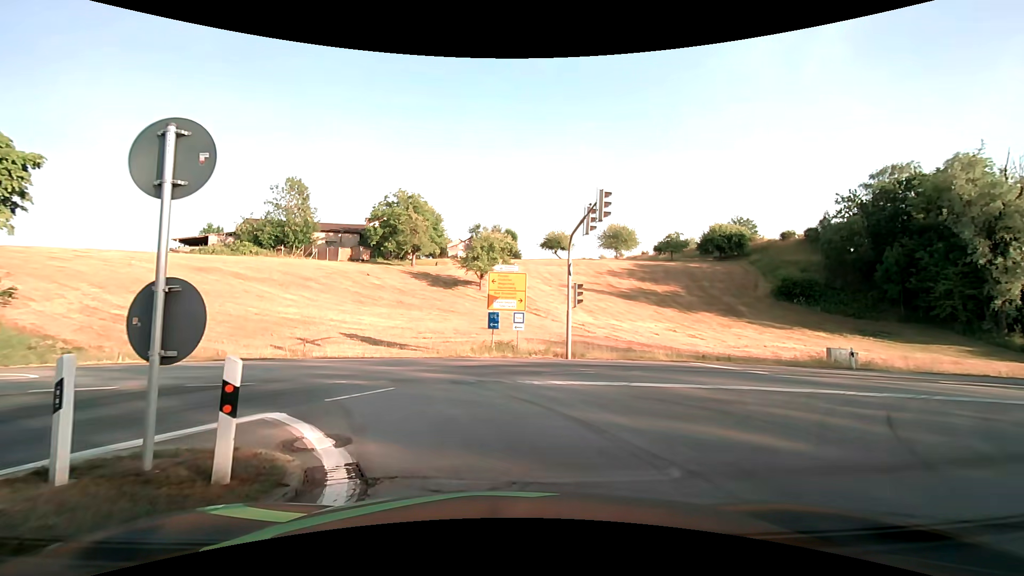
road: motorway_link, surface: asphalt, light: Day
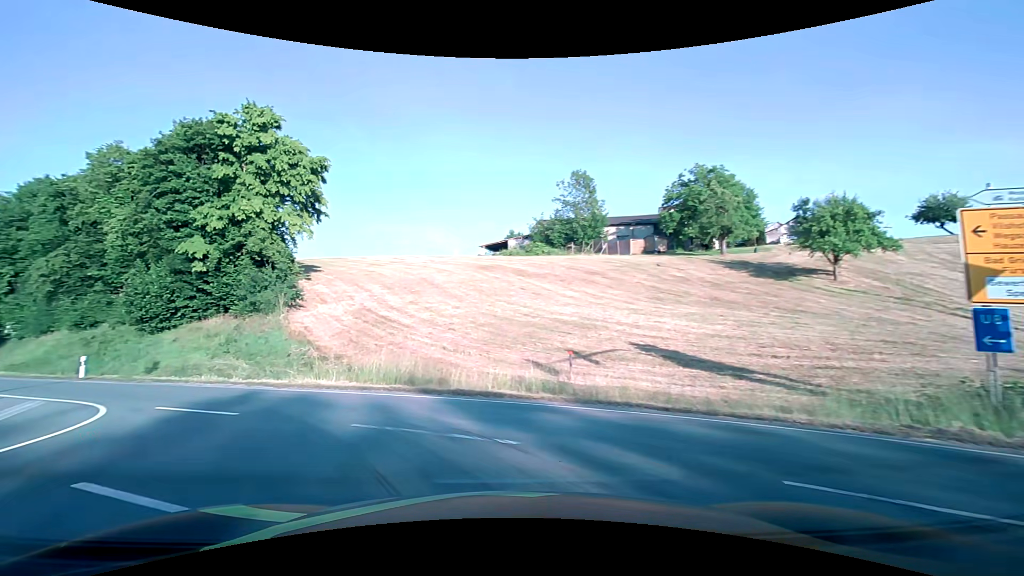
(-2.2, +12.9) m; -31°
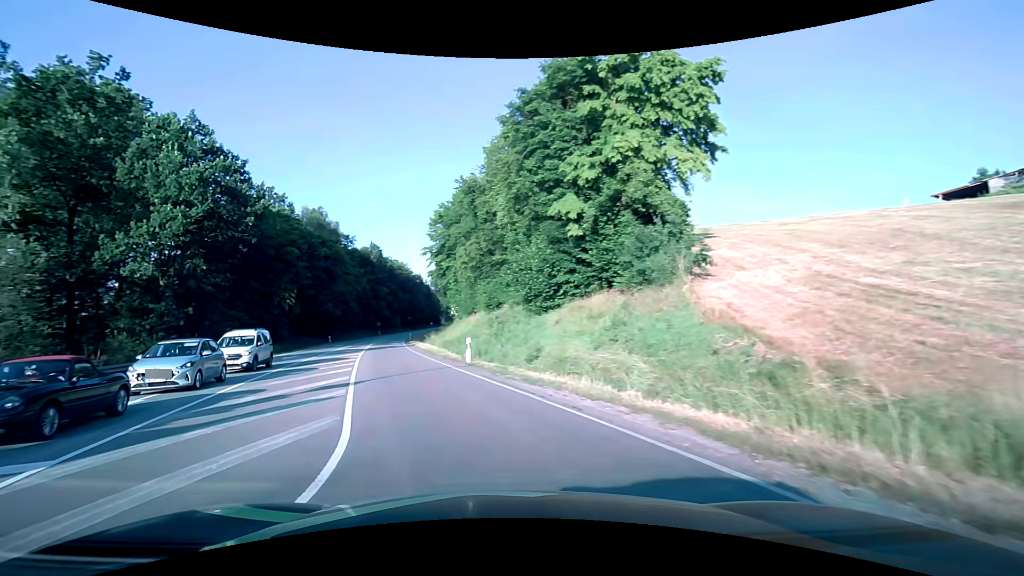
(-4.5, +10.6) m; -42°
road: primary
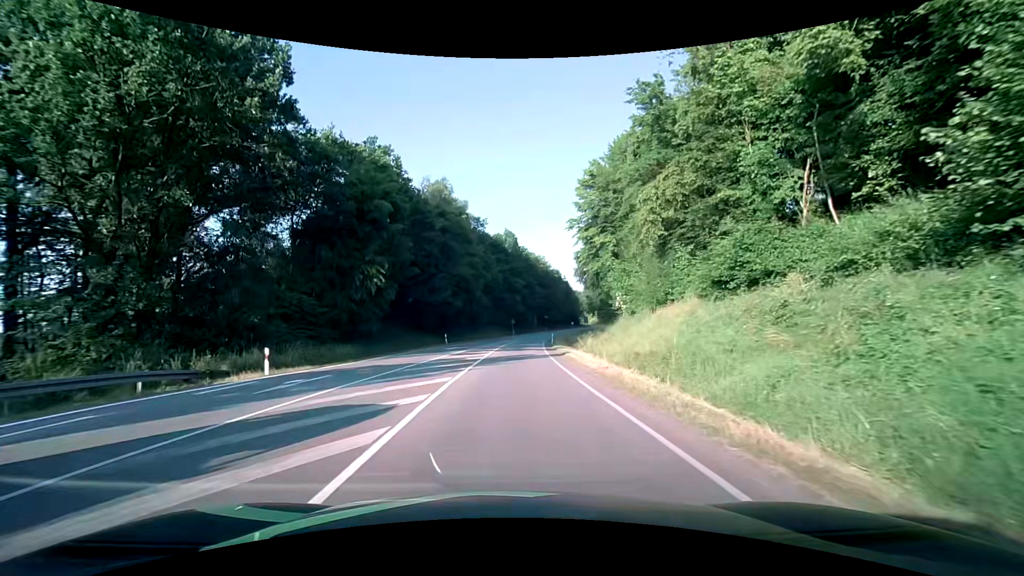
(-4.7, +21.6) m; -16°
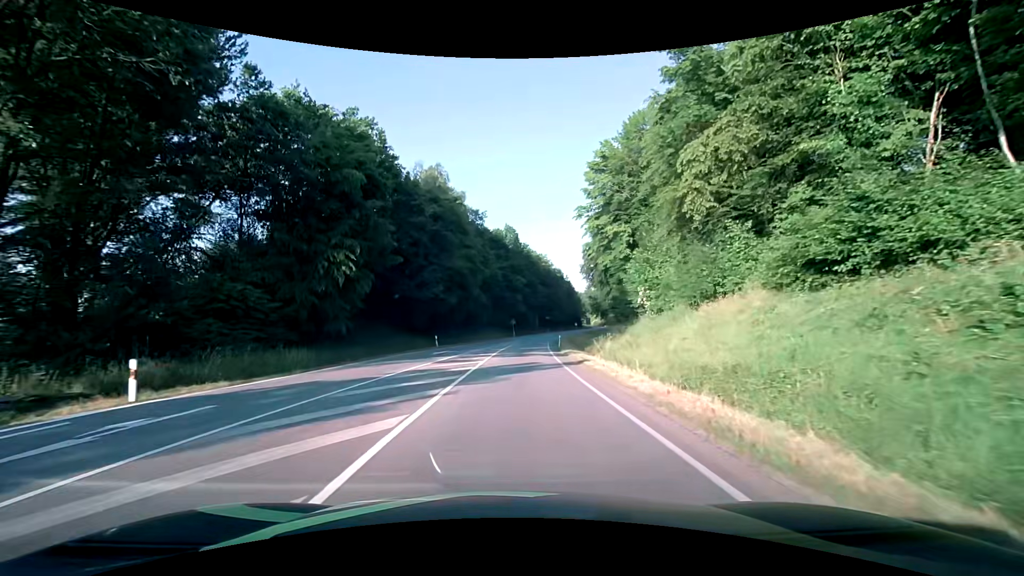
(0.0, +6.9) m; 0°
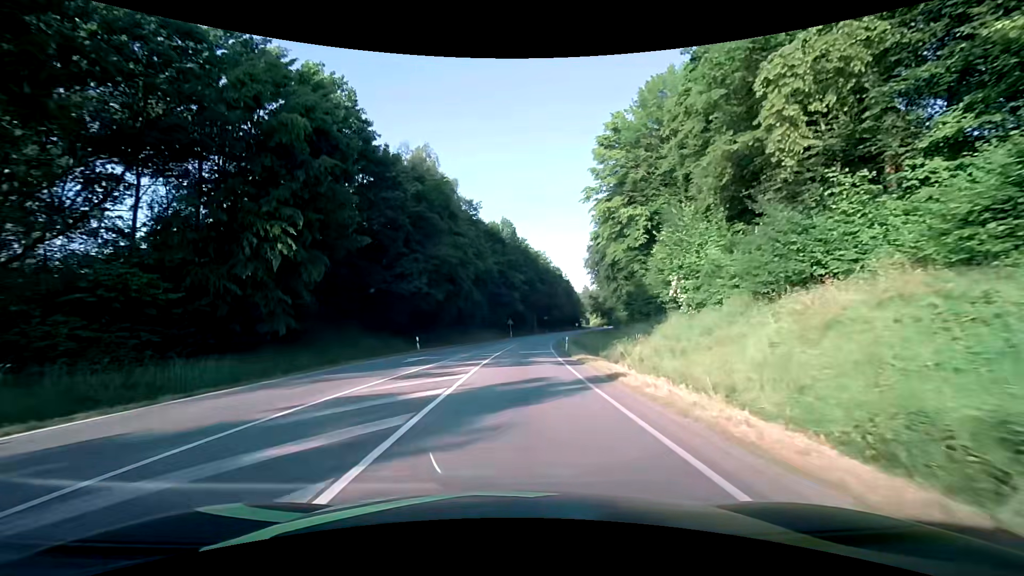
(0.0, +7.6) m; +1°
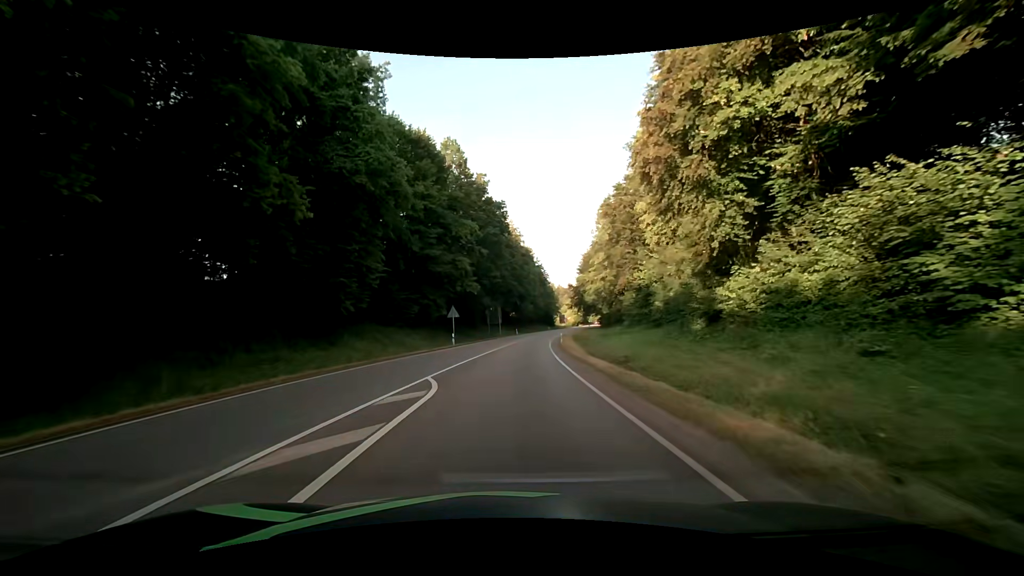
(+1.7, +44.5) m; +4°
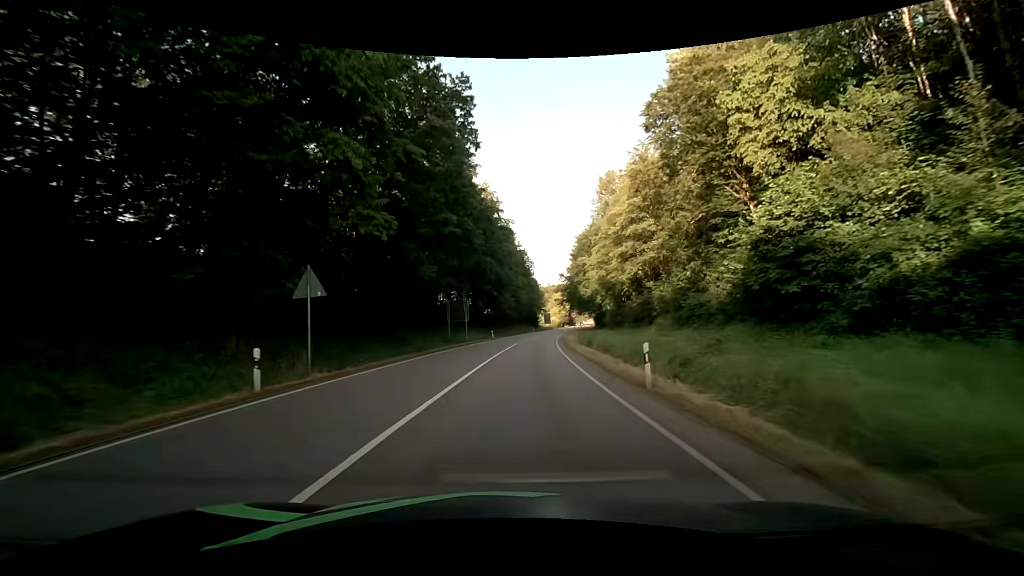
(+0.6, +30.1) m; +3°
(0, +10) (0, +20) (+1, +30) (+2, +40) (+3, +50) (+4, +60) (+5, +70) (+6, +80) (+8, +90) (+9, +99) m
